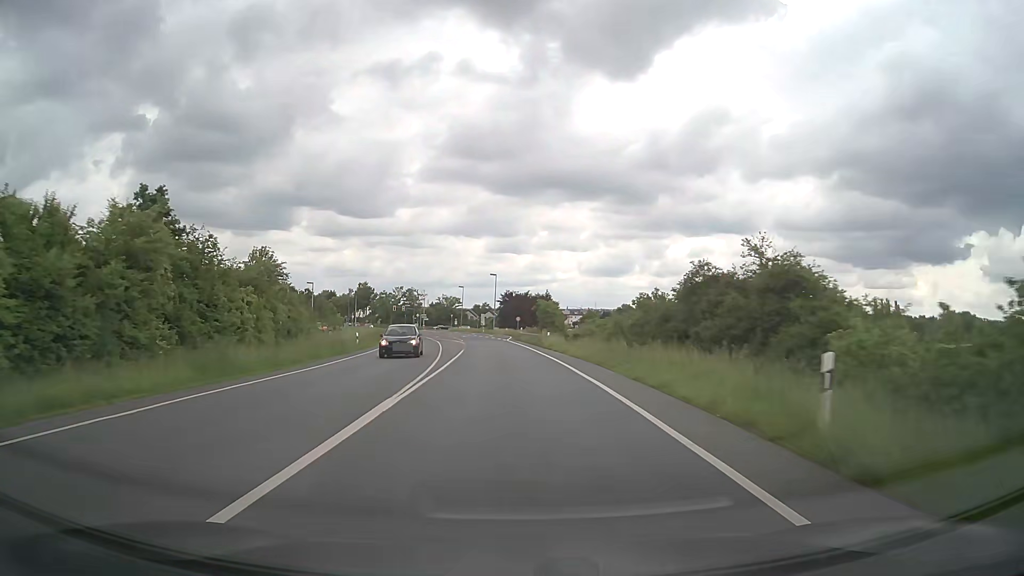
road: primary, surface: asphalt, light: Day
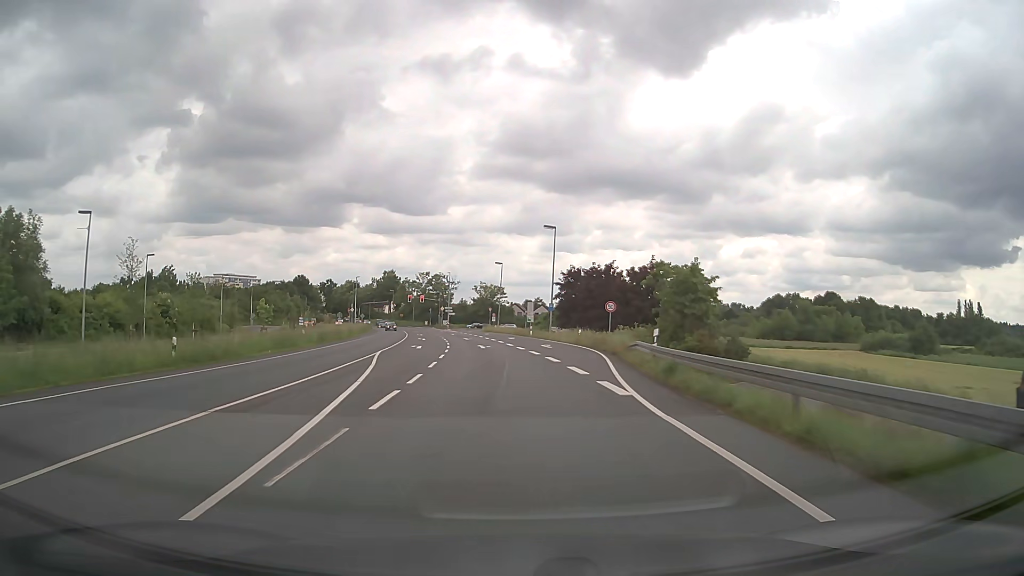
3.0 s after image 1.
(-2.1, +53.9) m; -5°
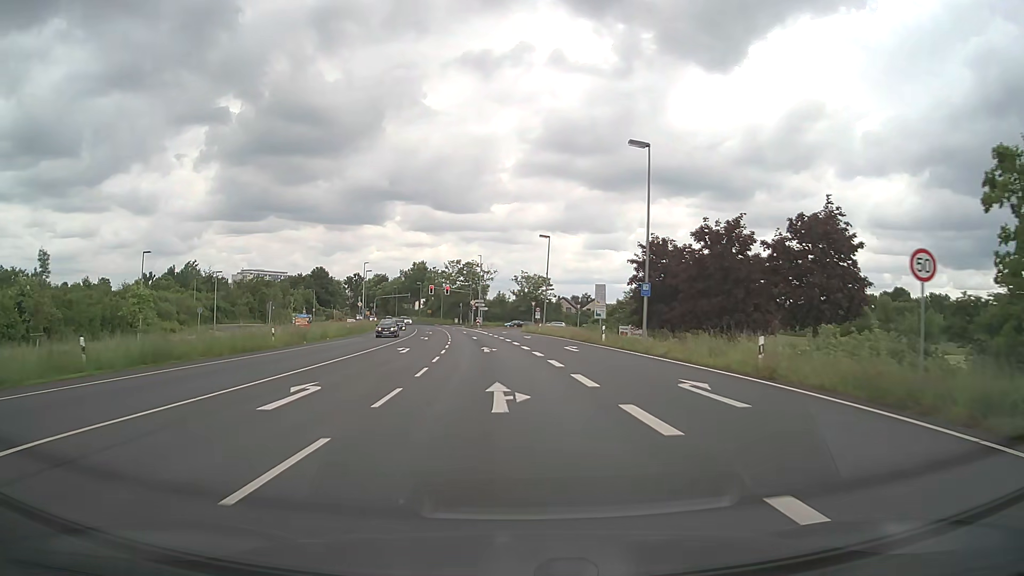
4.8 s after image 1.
(-0.8, +28.0) m; -4°
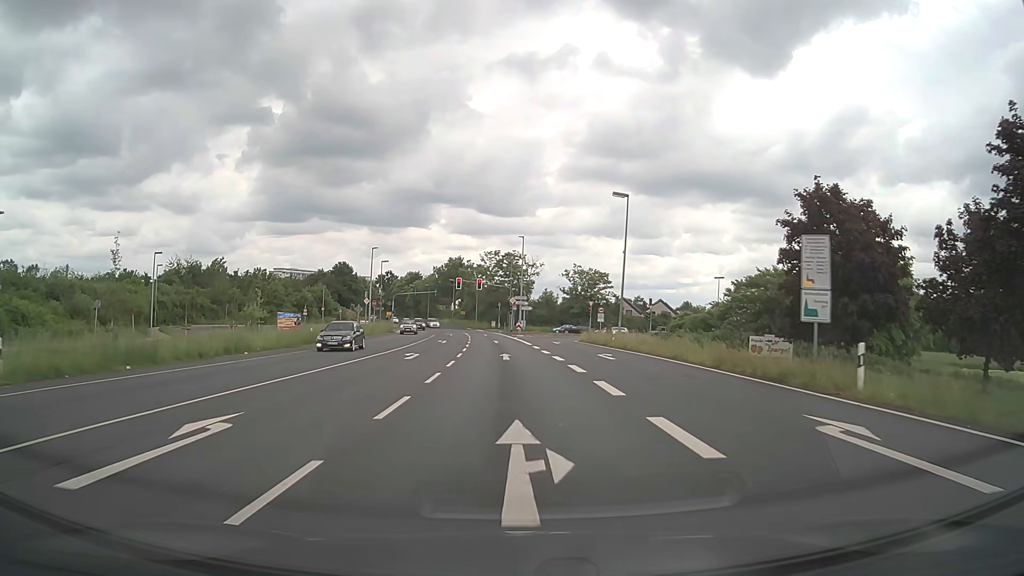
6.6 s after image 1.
(-0.9, +24.9) m; -4°
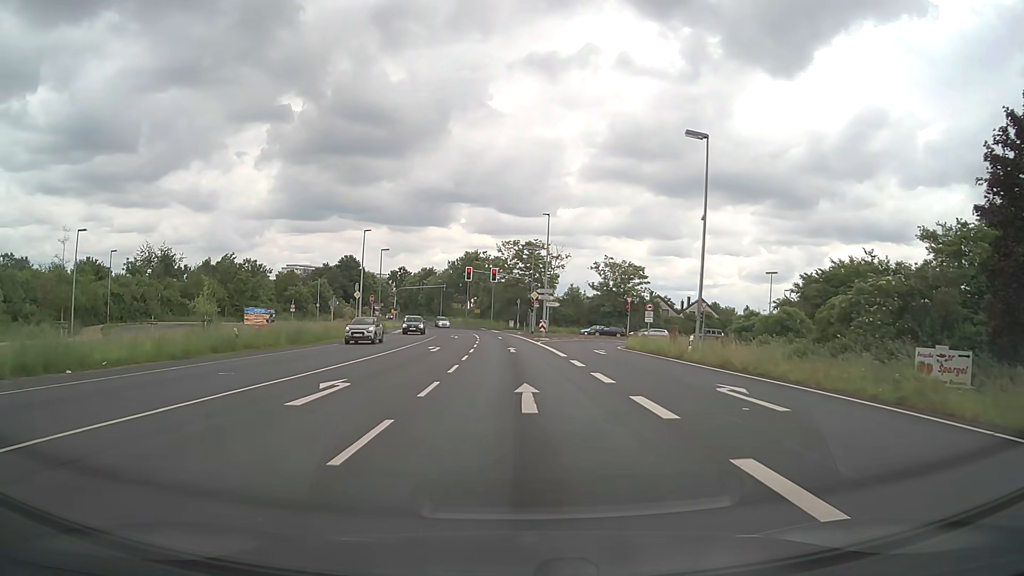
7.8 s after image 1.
(-0.2, +15.0) m; -2°
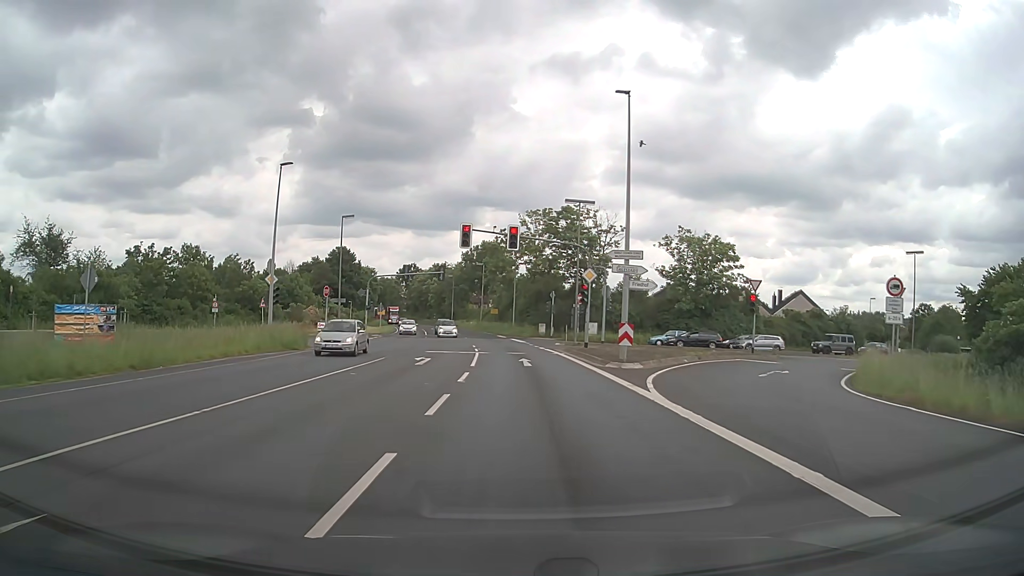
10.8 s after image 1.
(-0.7, +31.6) m; -2°
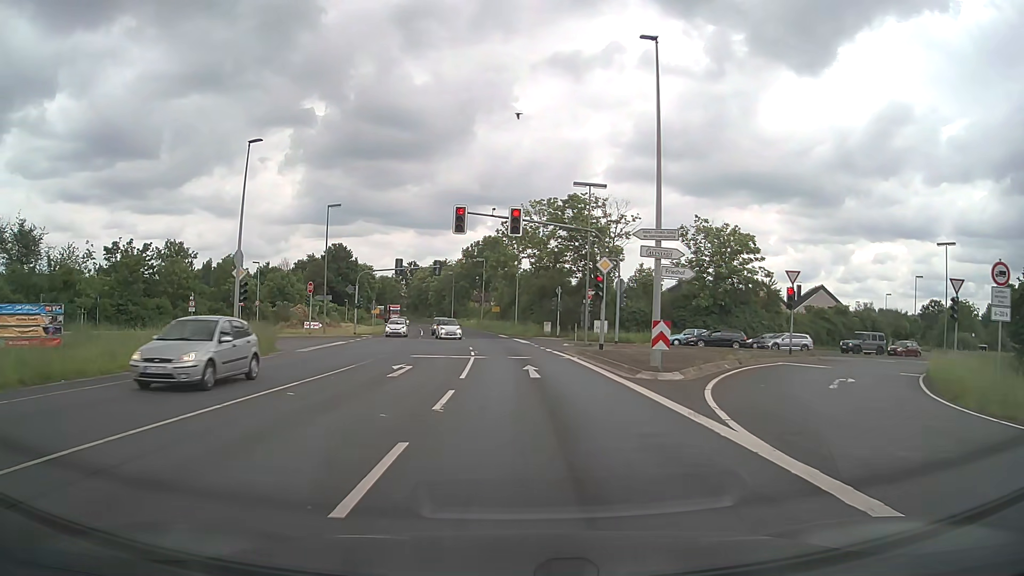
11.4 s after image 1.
(0.0, +5.2) m; 0°
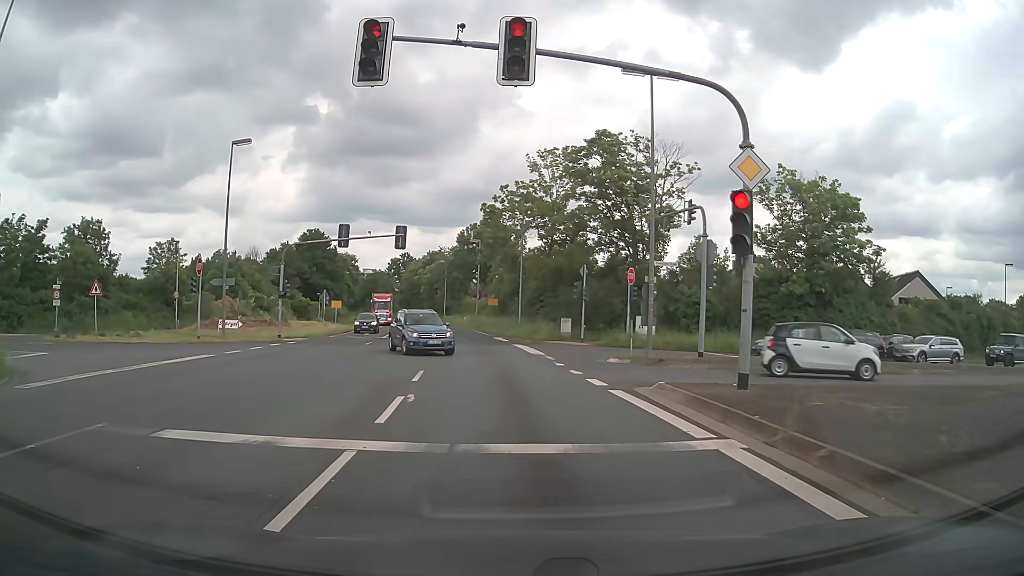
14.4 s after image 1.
(0.0, +19.2) m; 0°
(0, +10) (0, +20) (-1, +30) (-2, +40) (-3, +50) (-5, +60) (-6, +70) (-8, +79) (-10, +89) (-12, +99) m
